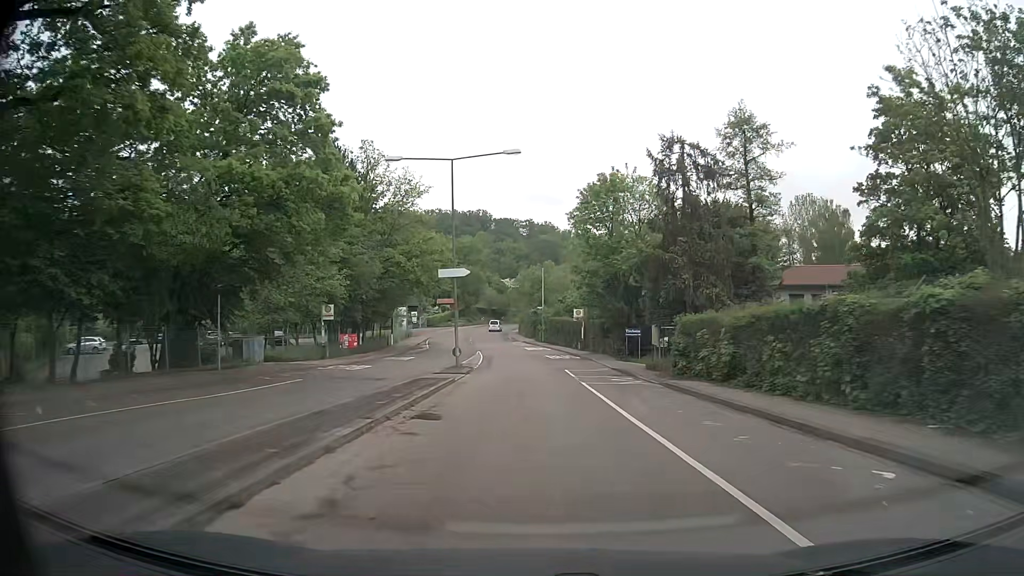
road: secondary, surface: asphalt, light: Day
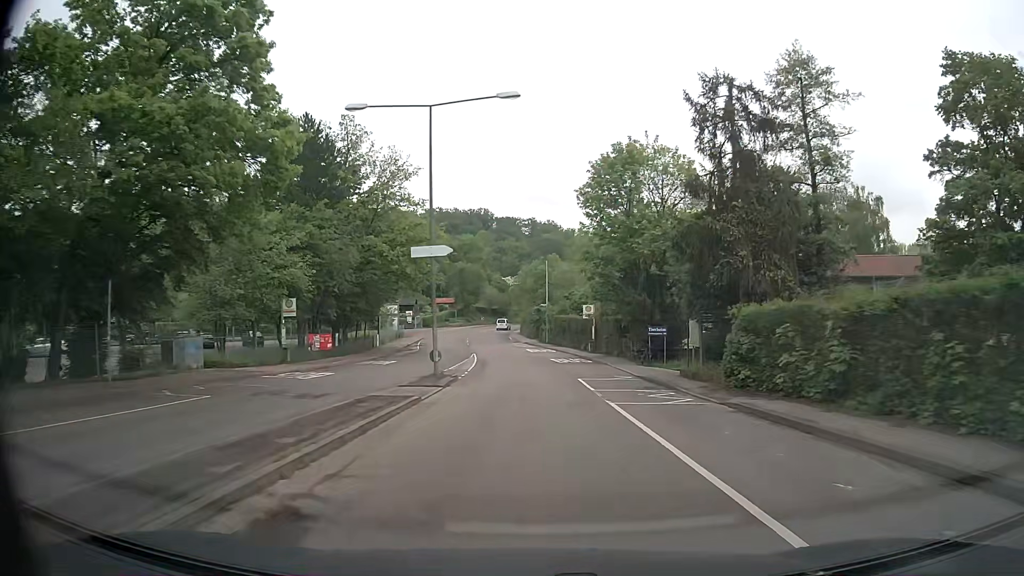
(0.0, +7.4) m; 0°
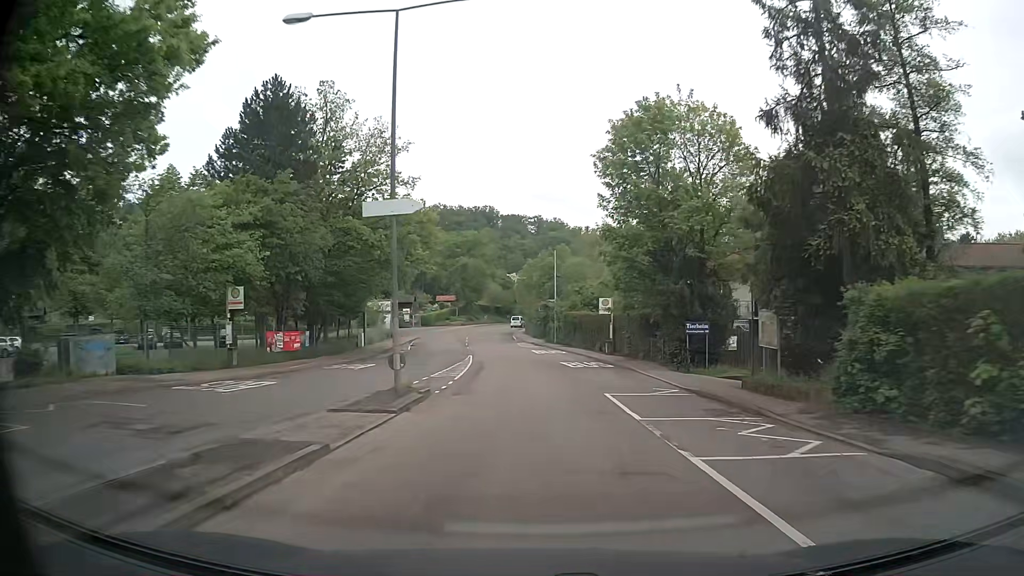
(0.0, +7.4) m; -1°
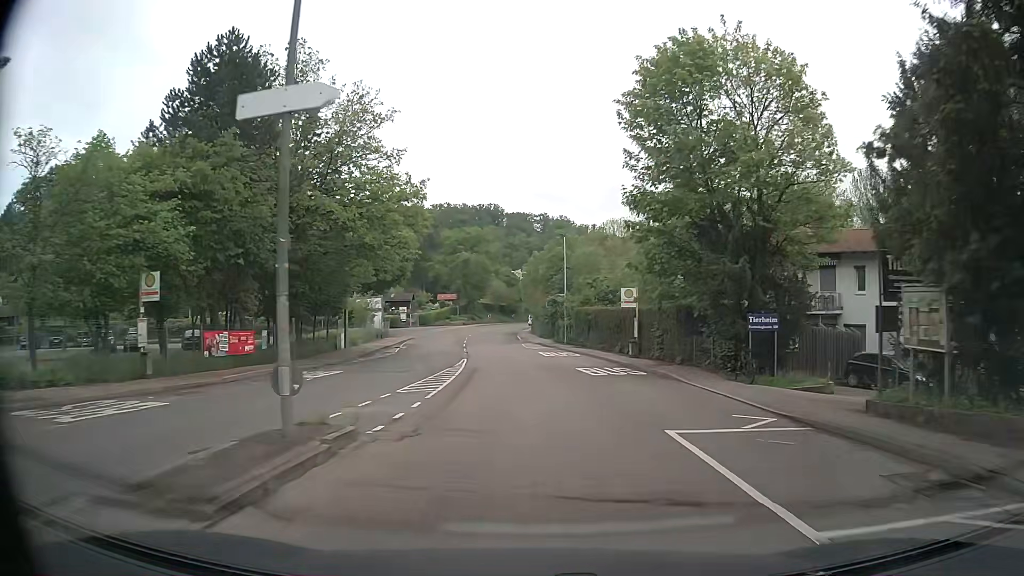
(0.0, +7.4) m; 0°
